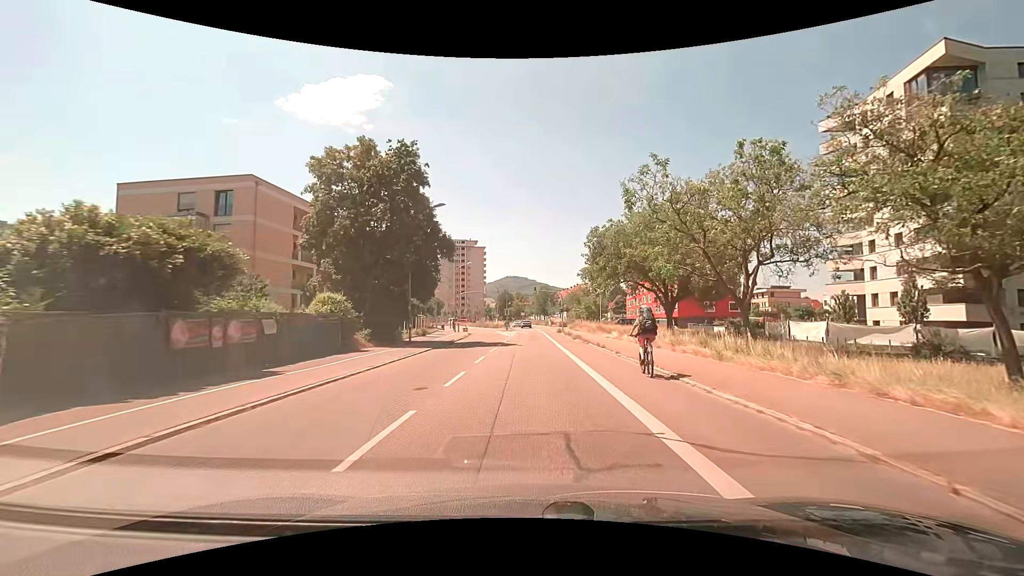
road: secondary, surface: asphalt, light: Day
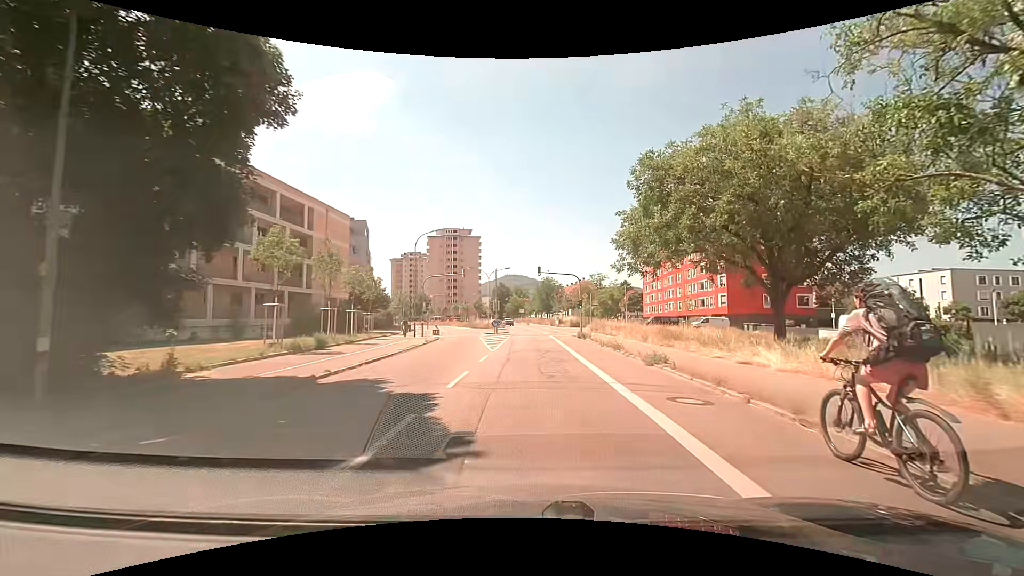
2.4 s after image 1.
(-0.3, +24.5) m; 0°
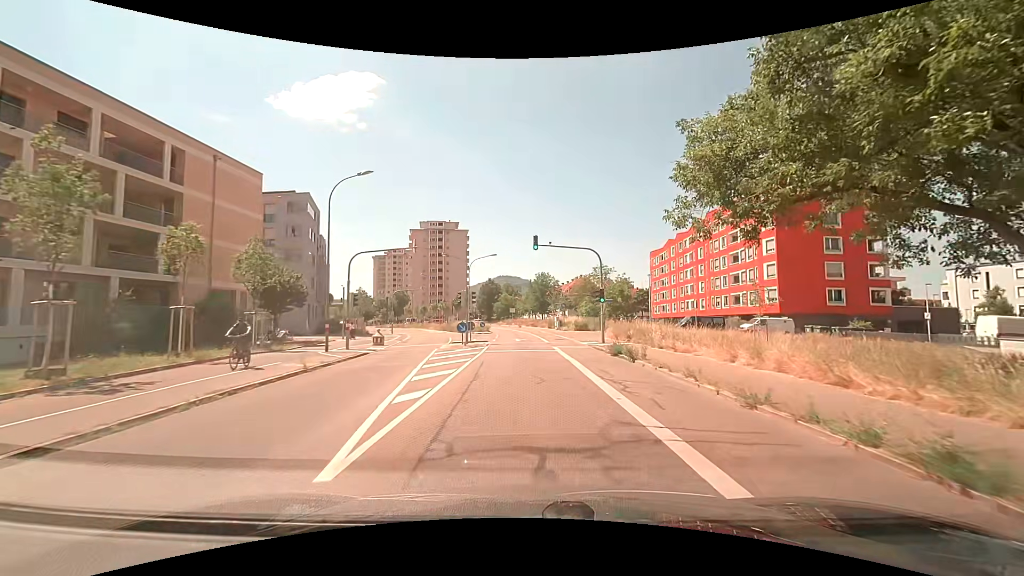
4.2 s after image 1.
(+0.1, +17.7) m; +1°
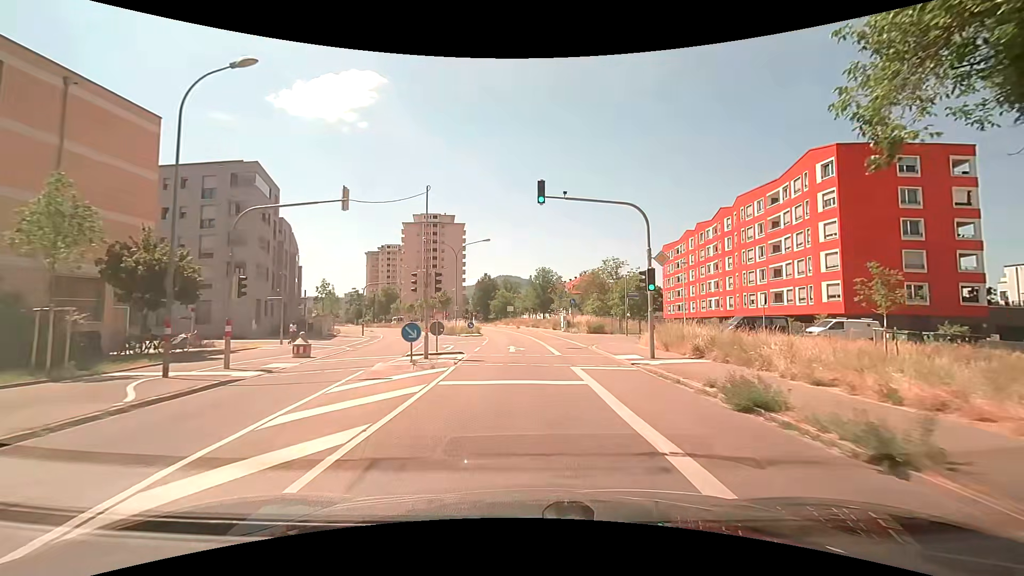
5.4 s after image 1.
(0.0, +11.6) m; -1°
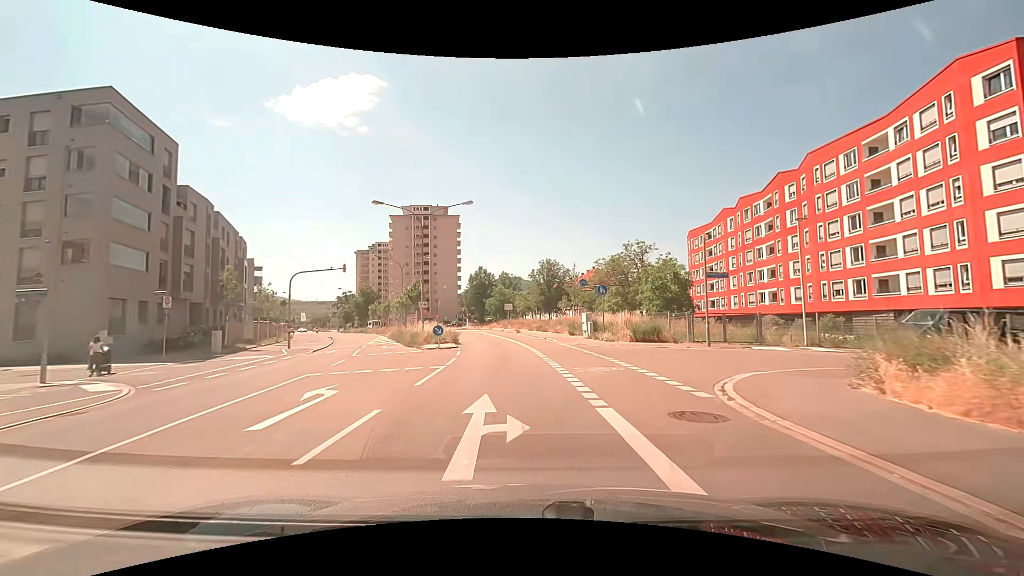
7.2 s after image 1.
(+0.2, +17.3) m; 0°
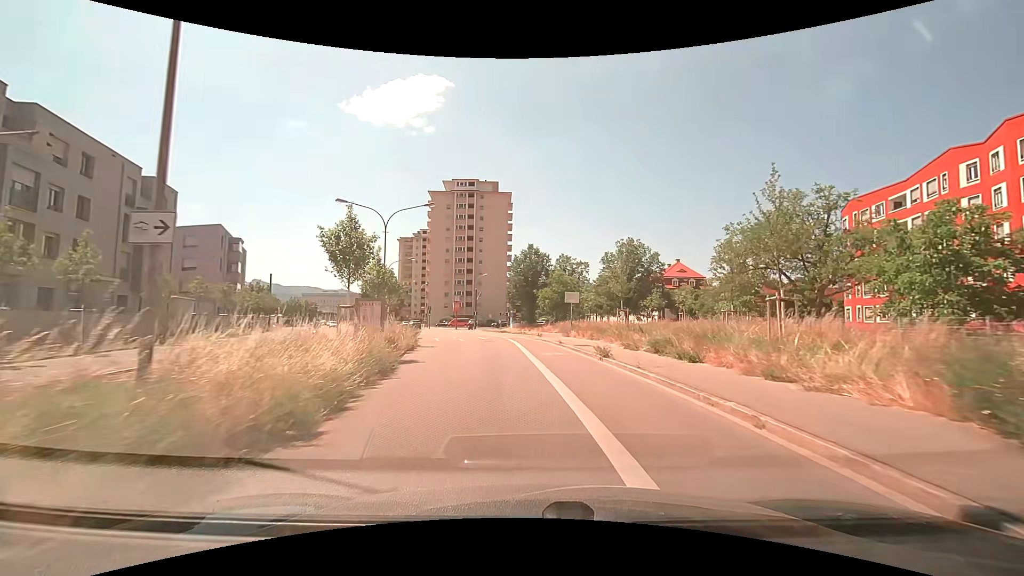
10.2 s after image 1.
(-1.3, +28.3) m; -7°
